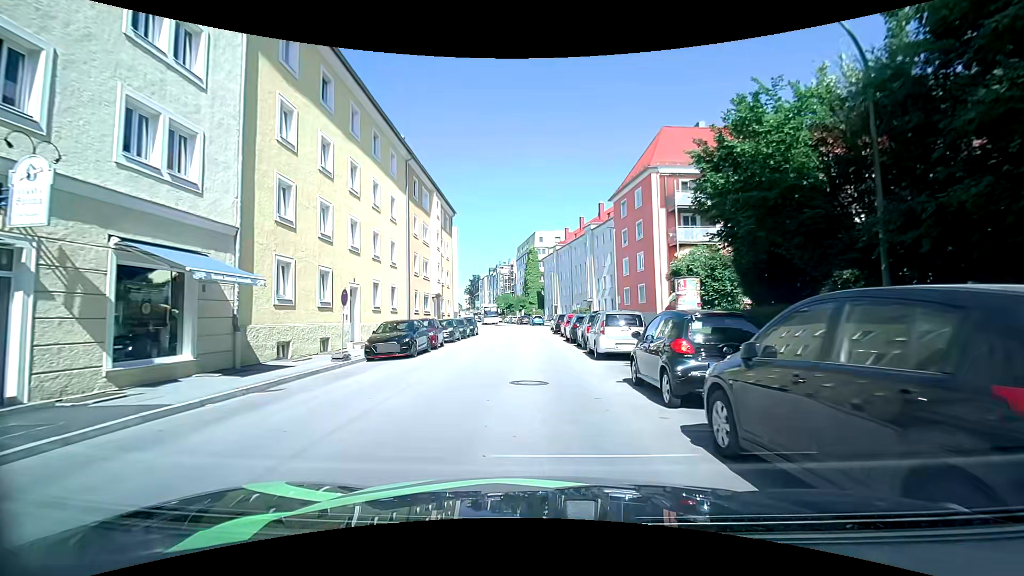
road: tertiary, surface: asphalt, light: Day
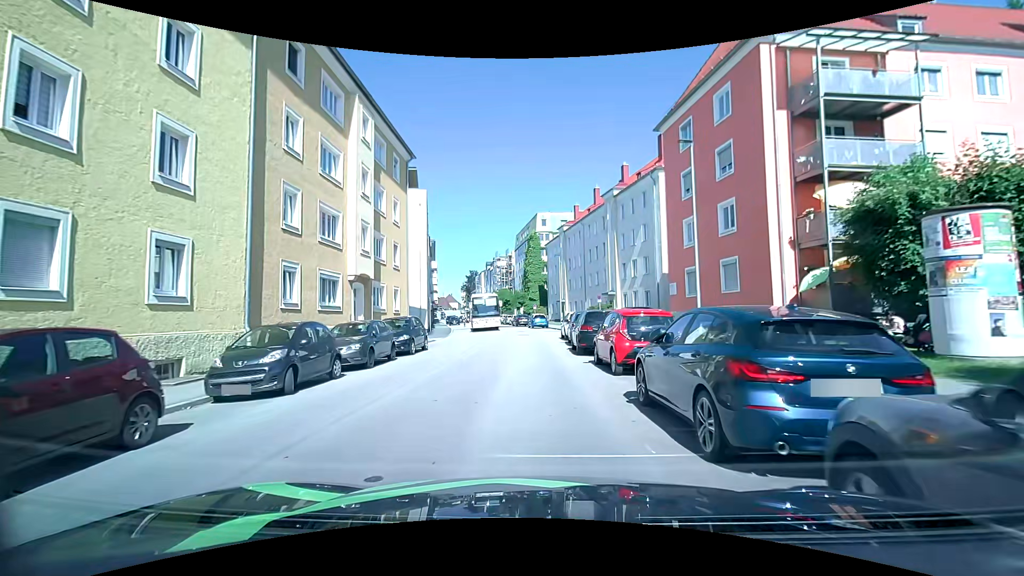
(-0.2, +19.6) m; 0°
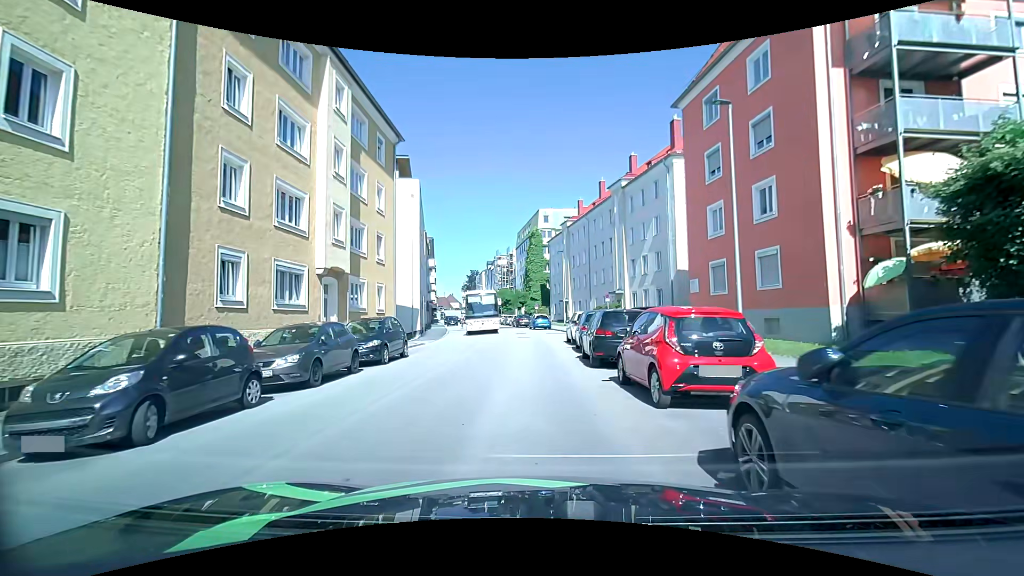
(-0.1, +3.7) m; +1°
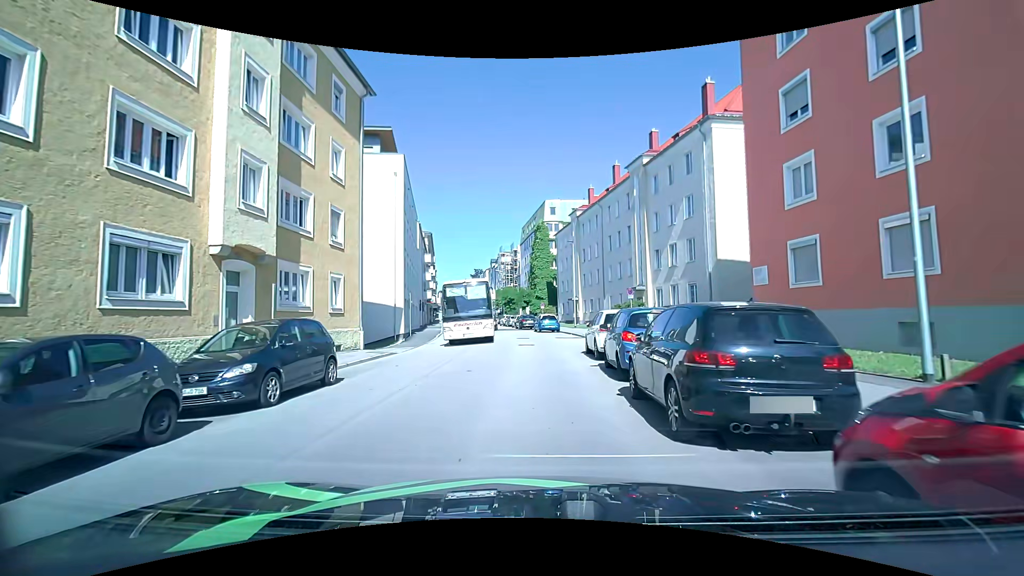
(-0.3, +7.1) m; -3°
(0, +10) (0, +20) (0, +30) (-1, +40) (-3, +50) (-5, +60) (-6, +69) (-8, +79) (-10, +89) (-12, +99) m
